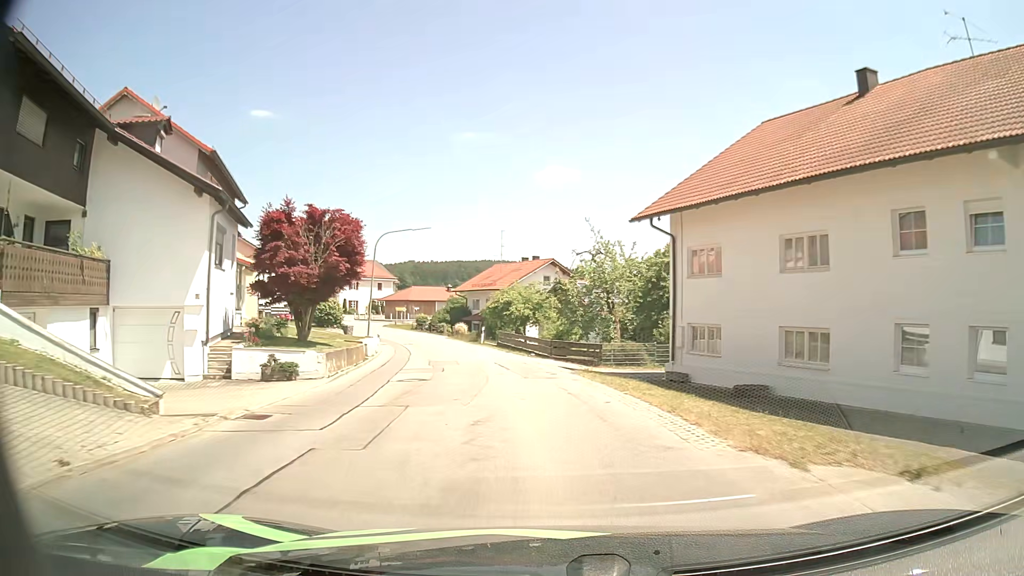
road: secondary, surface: asphalt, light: Day
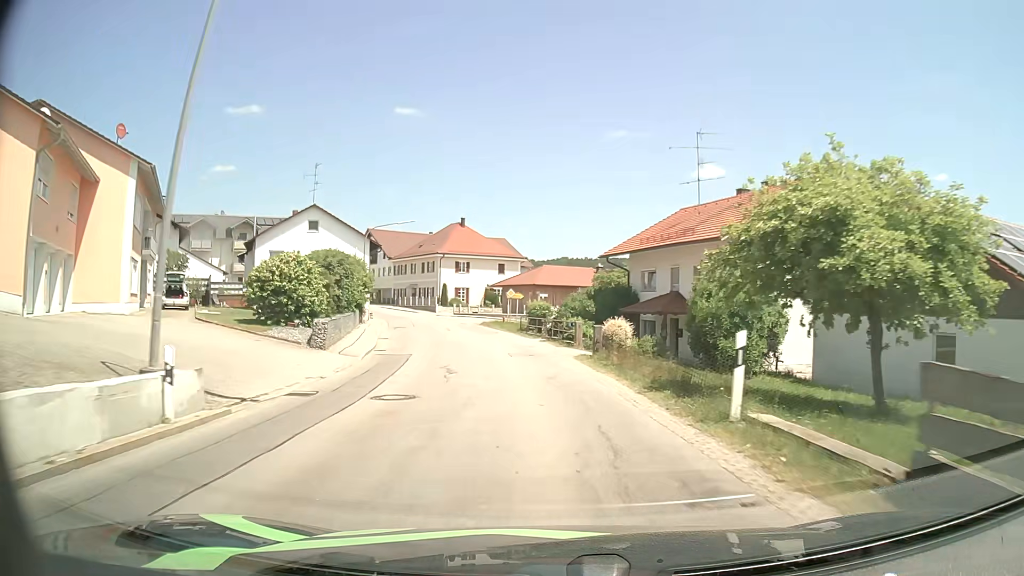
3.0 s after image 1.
(-4.6, +37.2) m; -13°
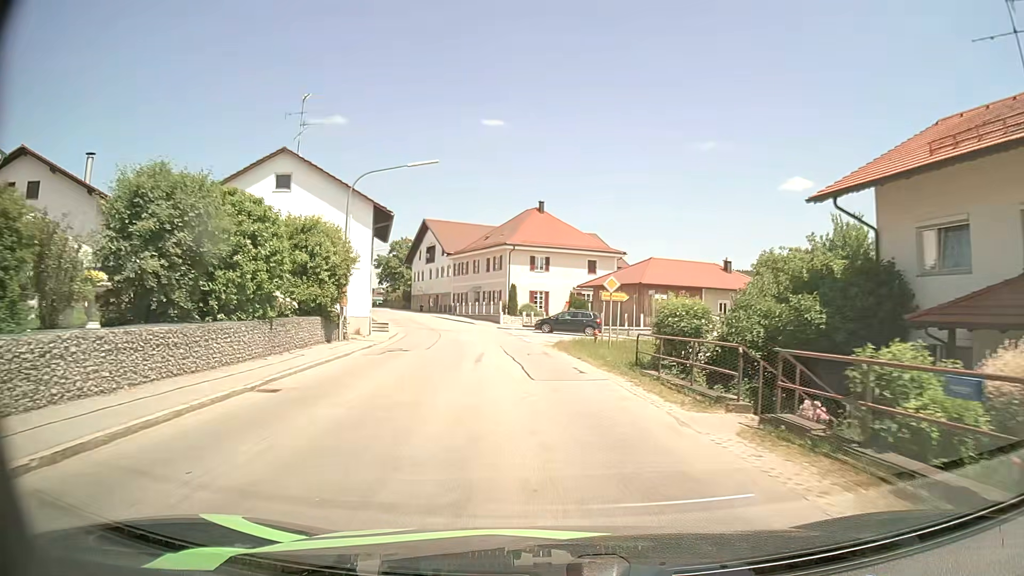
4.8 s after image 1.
(-1.4, +22.1) m; -8°
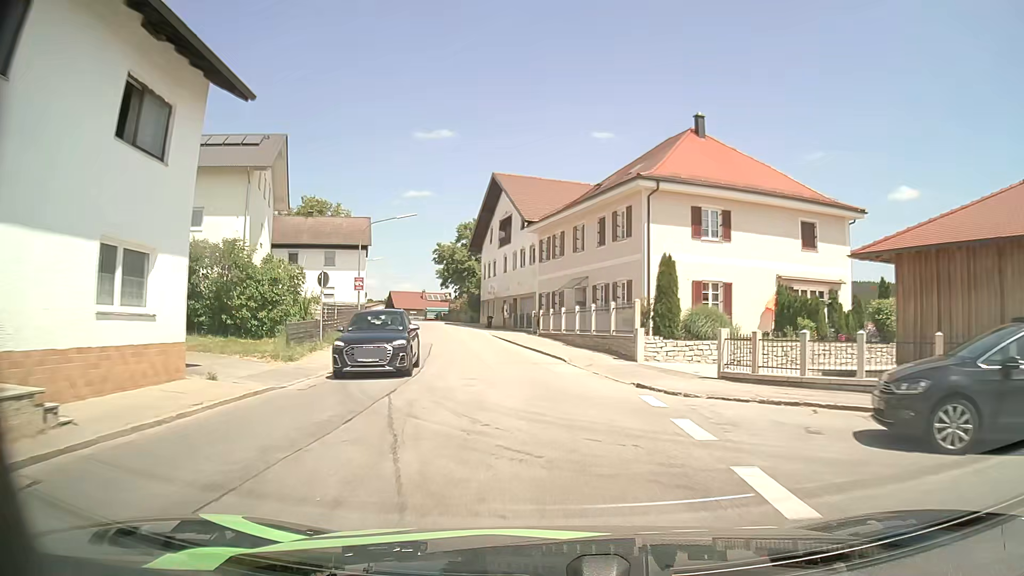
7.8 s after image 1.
(-2.7, +35.2) m; -9°
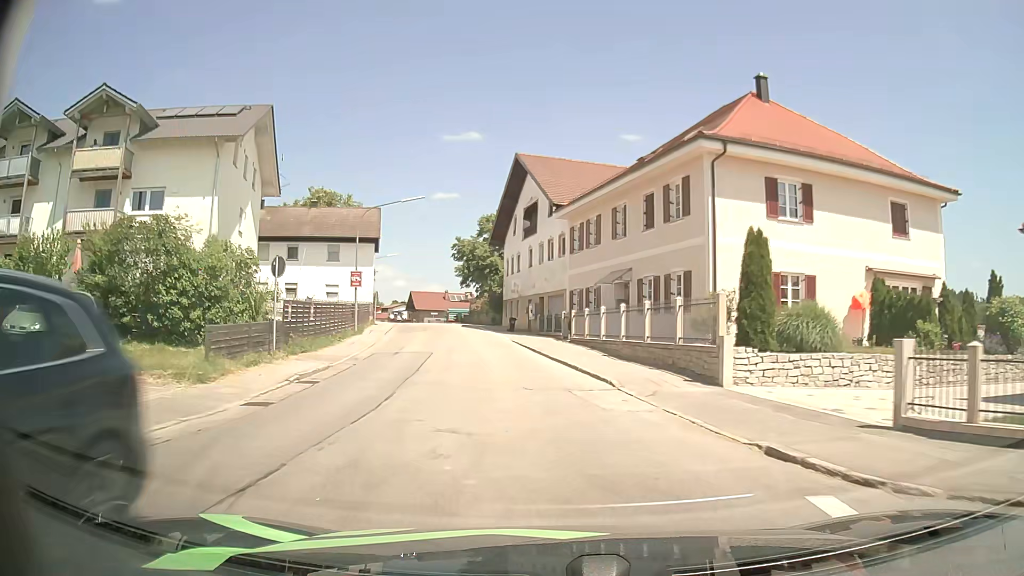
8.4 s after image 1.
(-0.1, +7.0) m; -2°
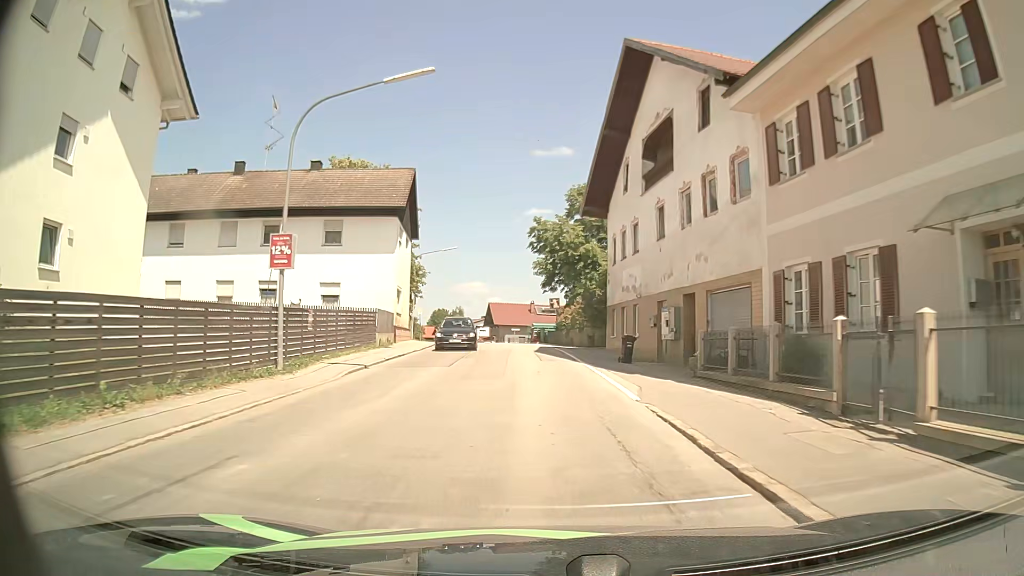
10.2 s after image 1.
(-1.7, +21.3) m; -8°
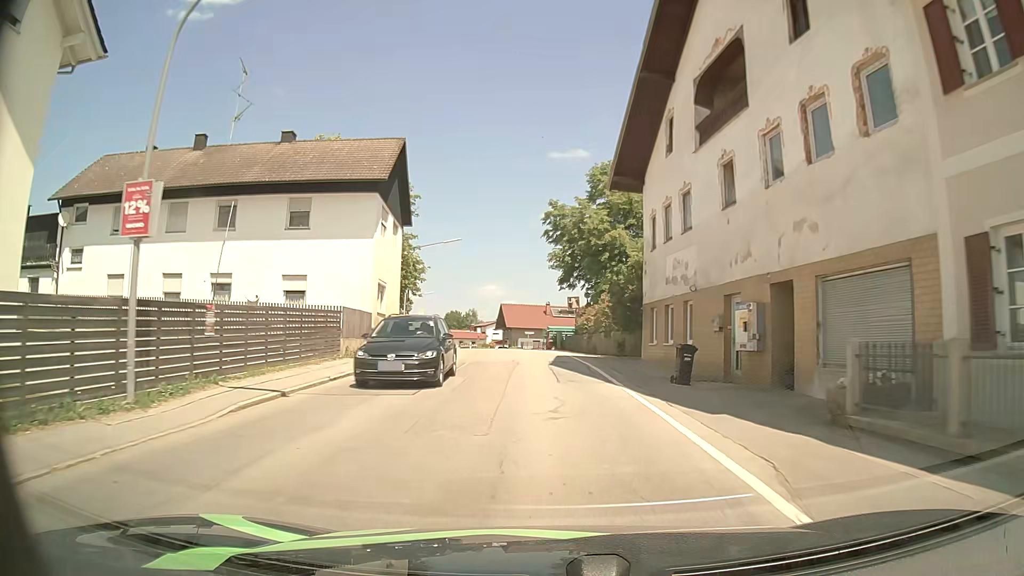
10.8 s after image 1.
(-0.1, +7.2) m; -2°
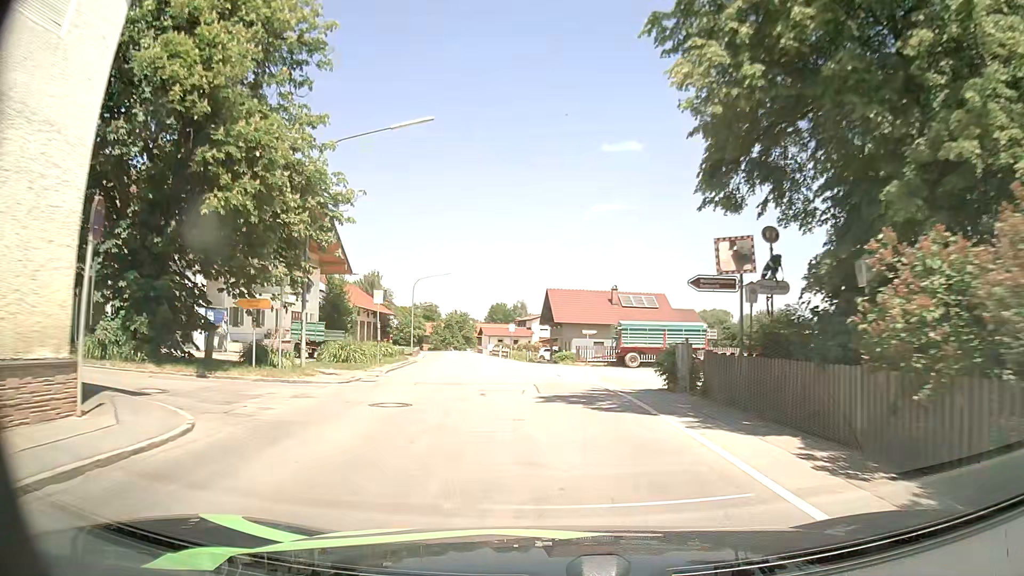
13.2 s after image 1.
(-1.1, +28.4) m; -3°
(0, +10) (-1, +20) (-2, +30) (-4, +40) (-6, +50) (-8, +59) (-9, +69) (-11, +79) (-13, +89) (-15, +99) m
